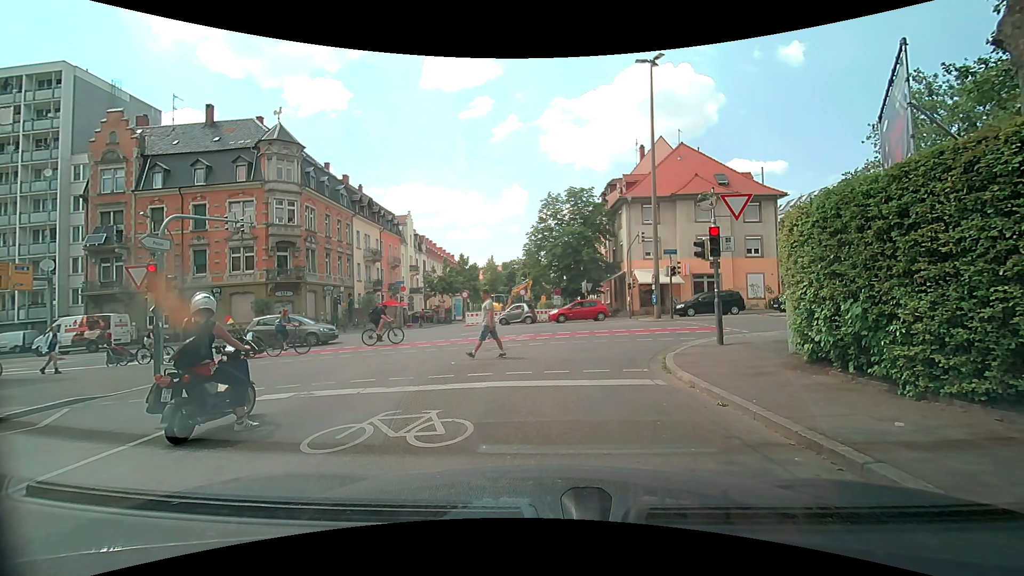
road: residential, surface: asphalt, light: Day
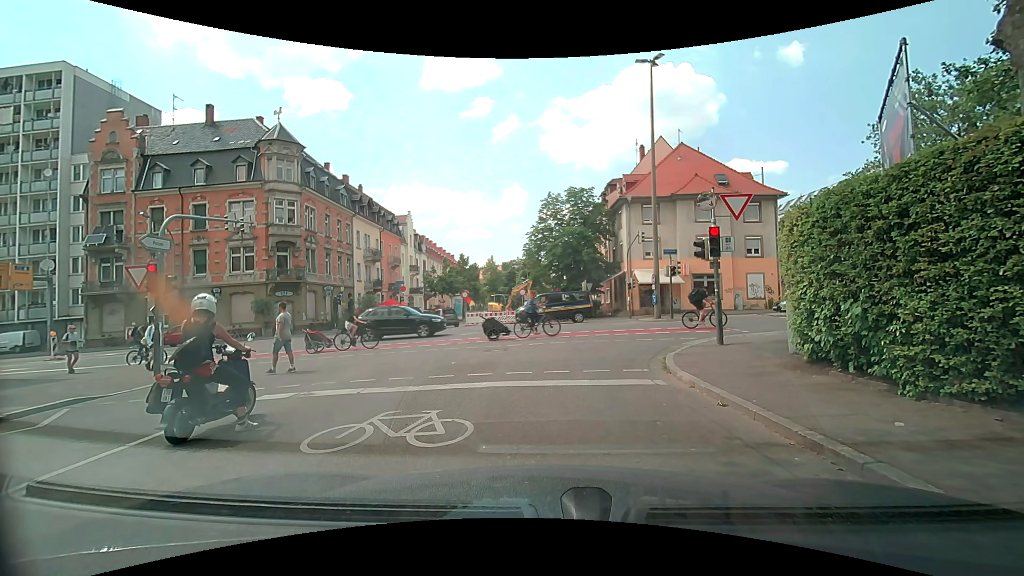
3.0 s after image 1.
(0.0, 0.0) m; 0°
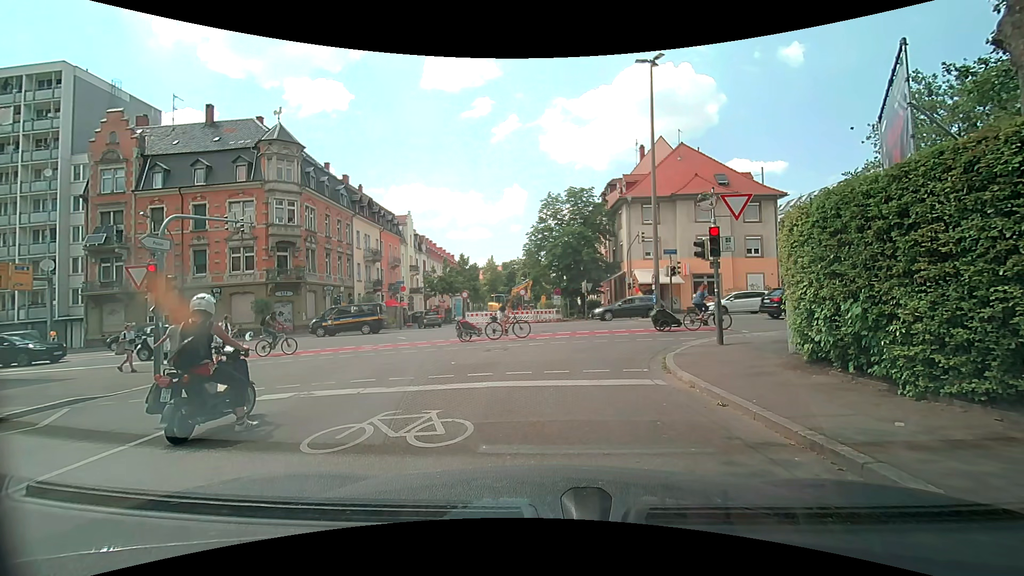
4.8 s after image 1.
(0.0, 0.0) m; 0°
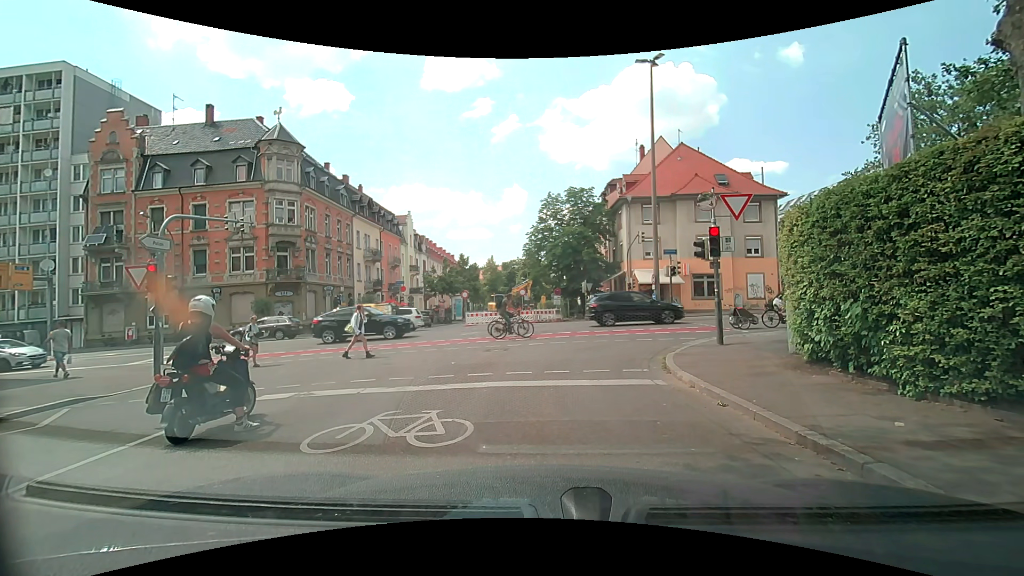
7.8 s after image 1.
(0.0, 0.0) m; 0°
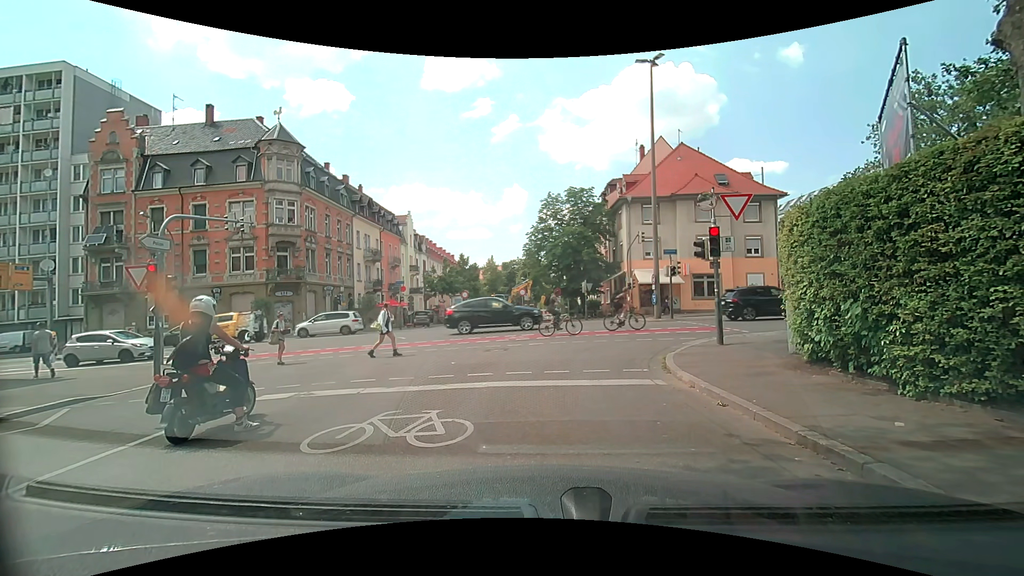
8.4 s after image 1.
(0.0, 0.0) m; 0°
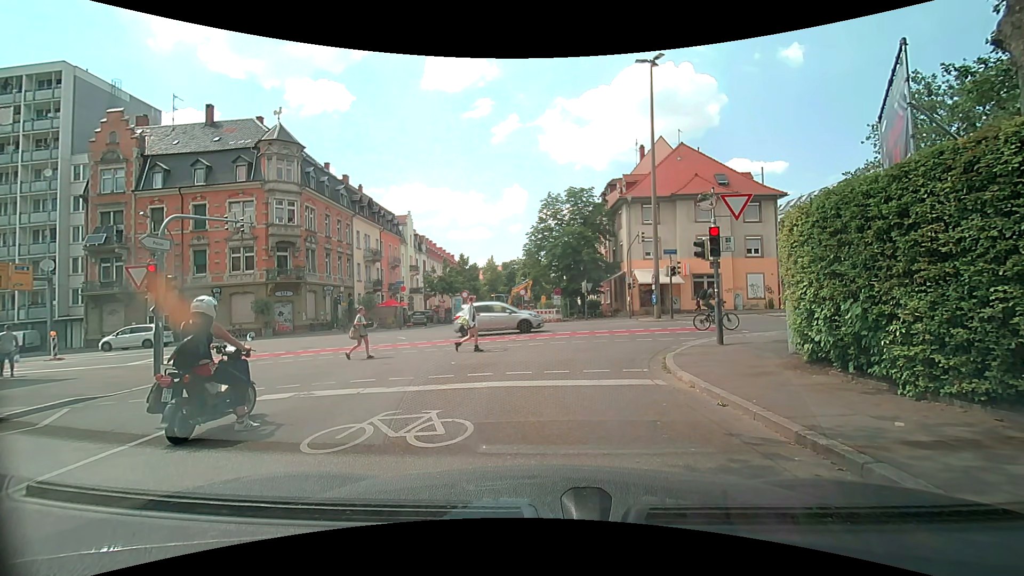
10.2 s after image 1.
(0.0, 0.0) m; 0°
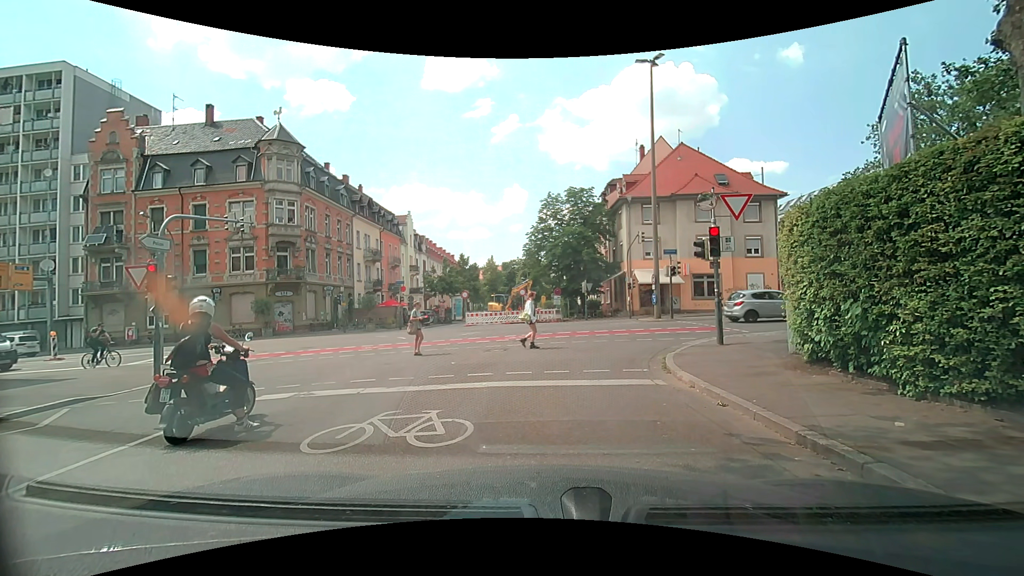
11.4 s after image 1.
(0.0, 0.0) m; 0°
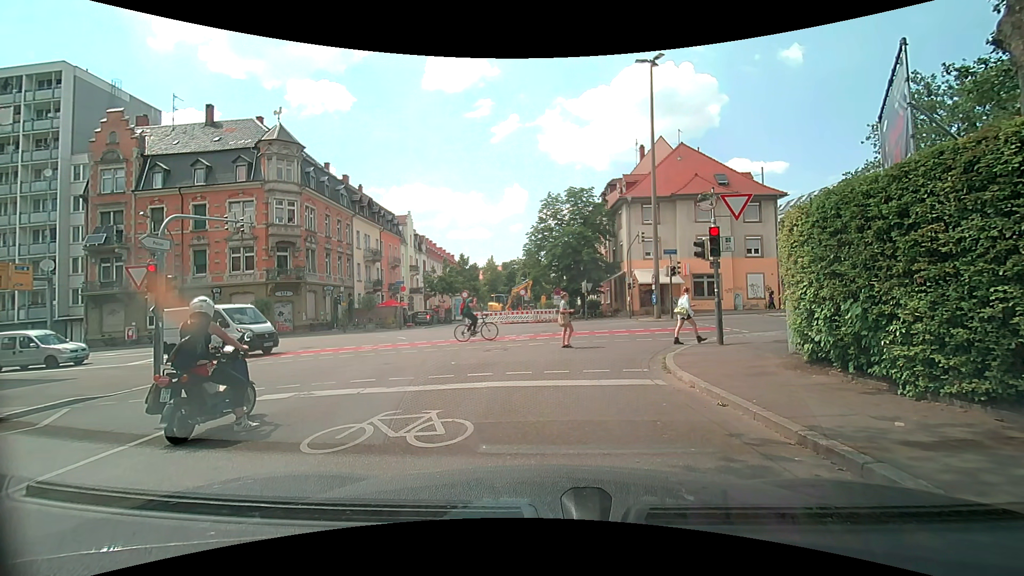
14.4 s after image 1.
(0.0, 0.0) m; 0°
